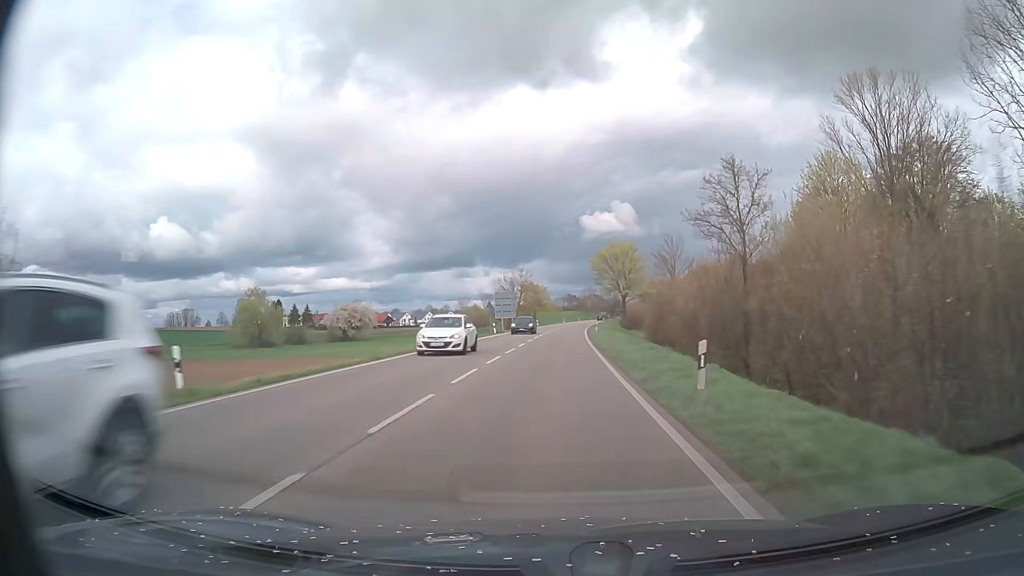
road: primary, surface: asphalt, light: Day
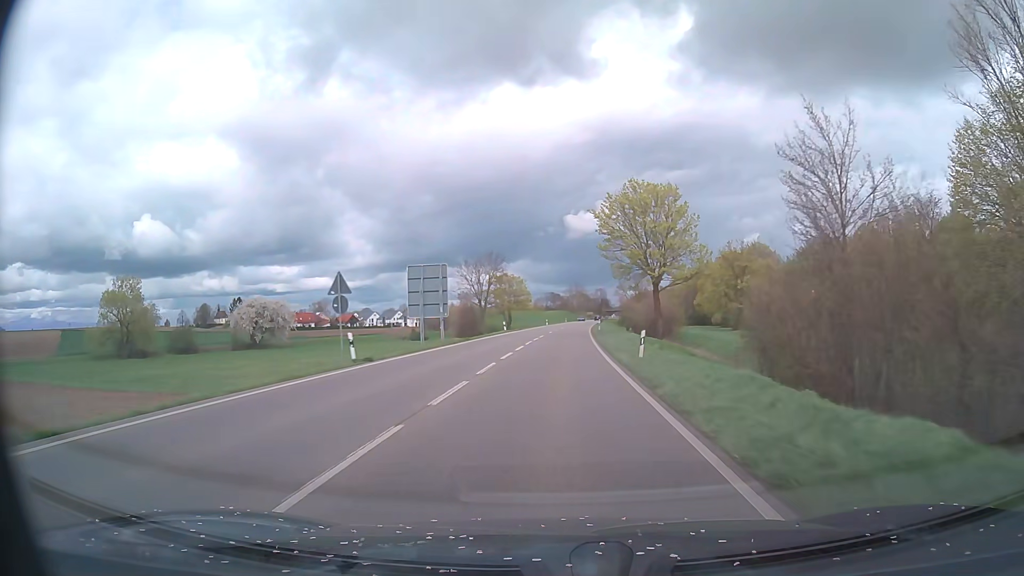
(+0.6, +39.4) m; +2°
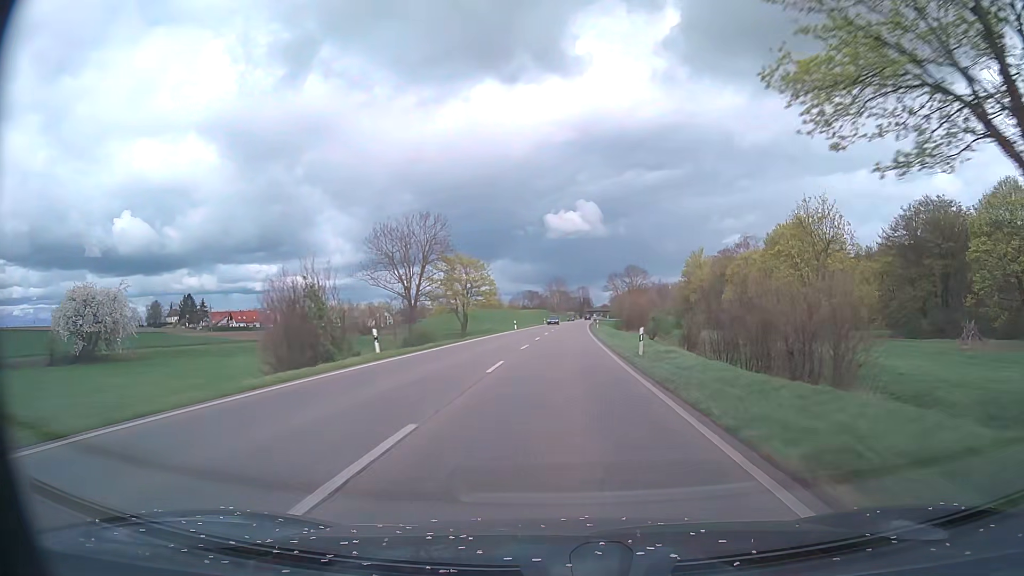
(+0.6, +41.7) m; +2°
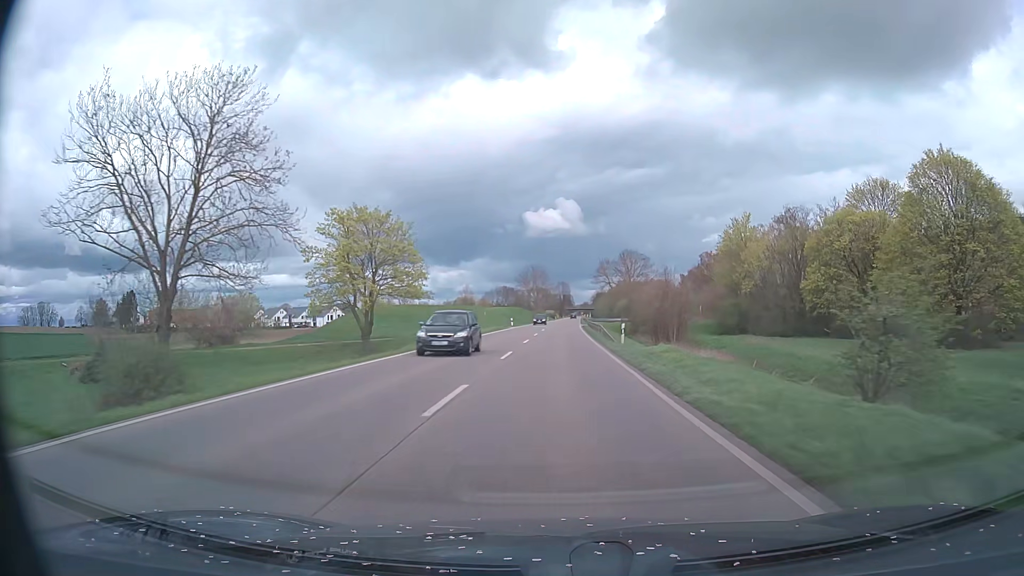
(+0.7, +43.1) m; +2°
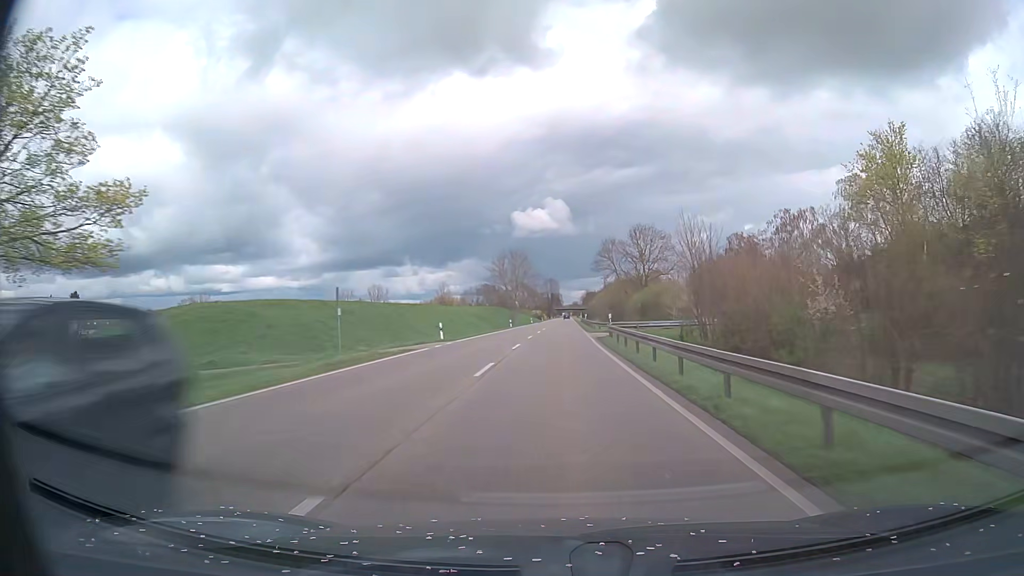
(+0.5, +43.9) m; +1°
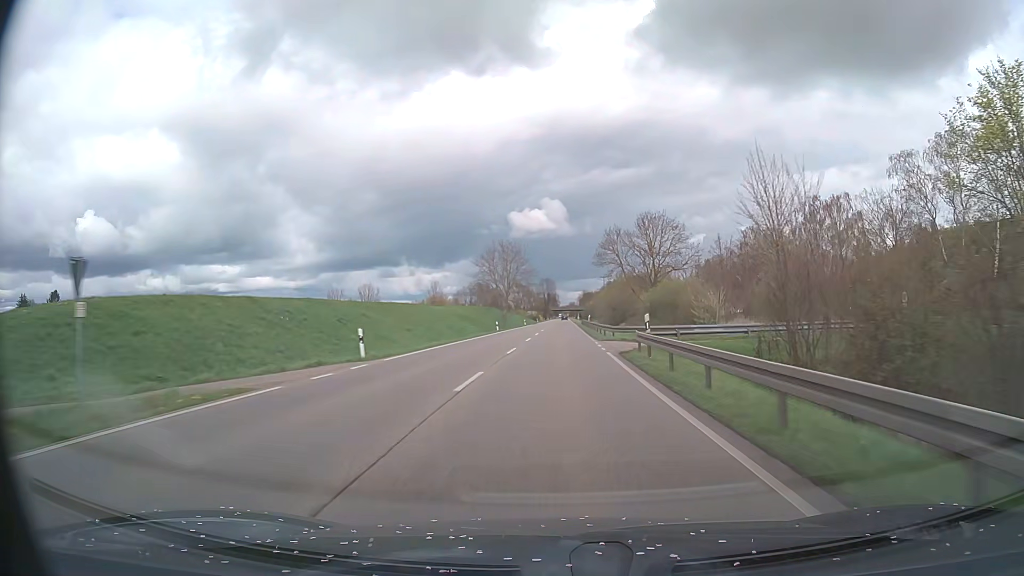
(0.0, +14.7) m; 0°
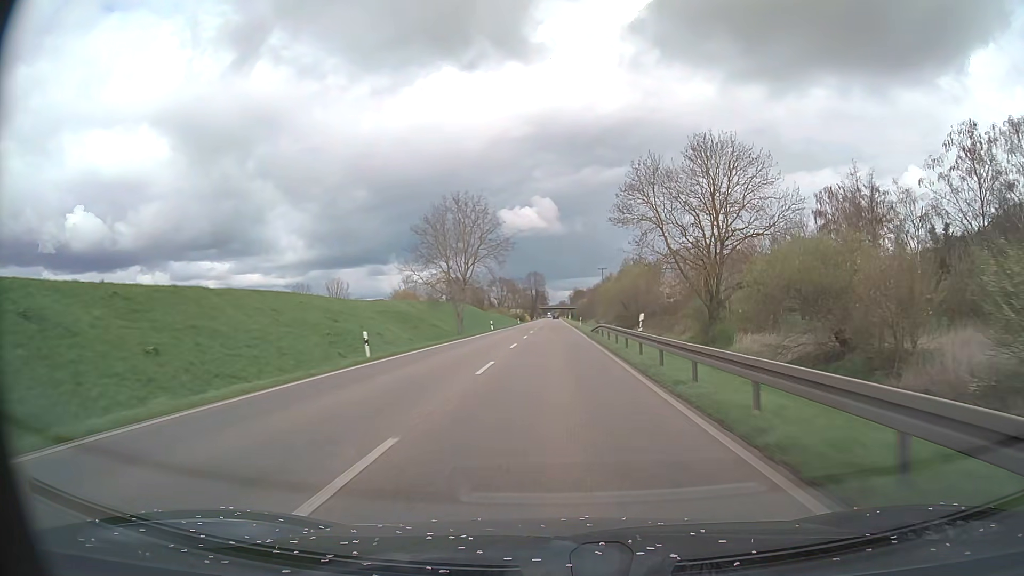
(+0.4, +44.4) m; +1°
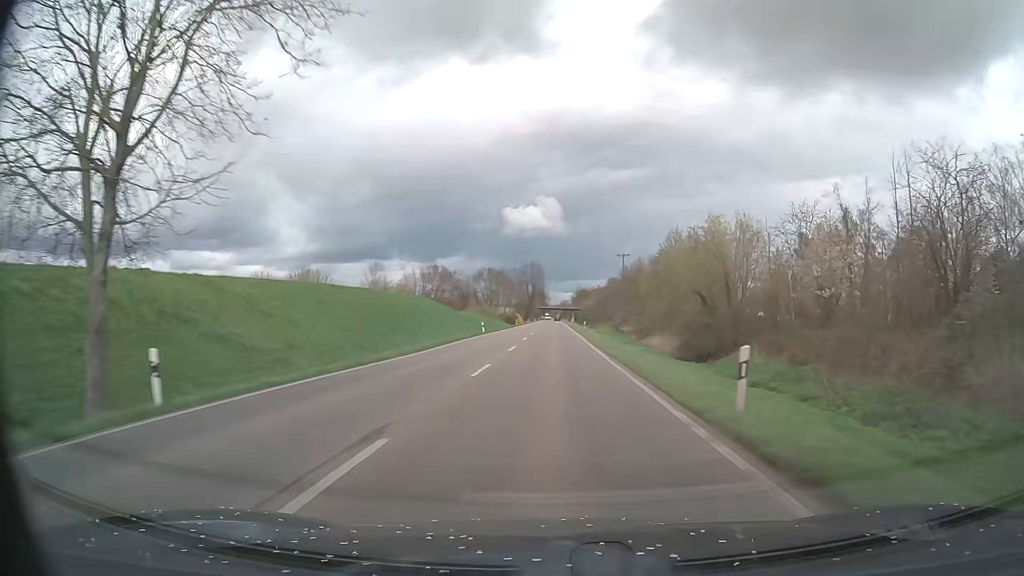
(+0.2, +59.6) m; 0°
(0, +10) (0, +20) (0, +30) (0, +40) (0, +50) (0, +60) (0, +70) (0, +80) (0, +90) (0, +100) m
